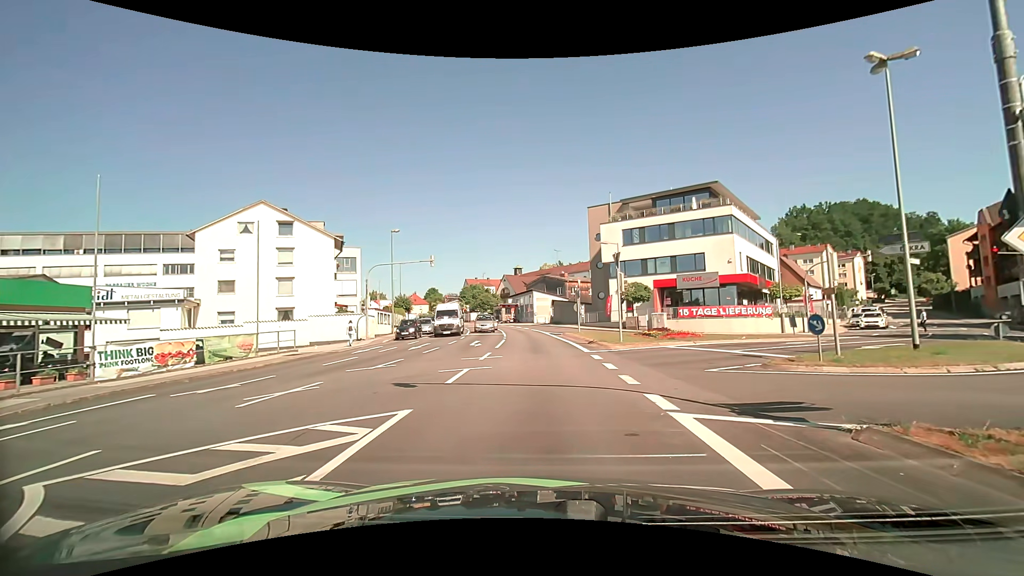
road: tertiary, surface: asphalt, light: Day
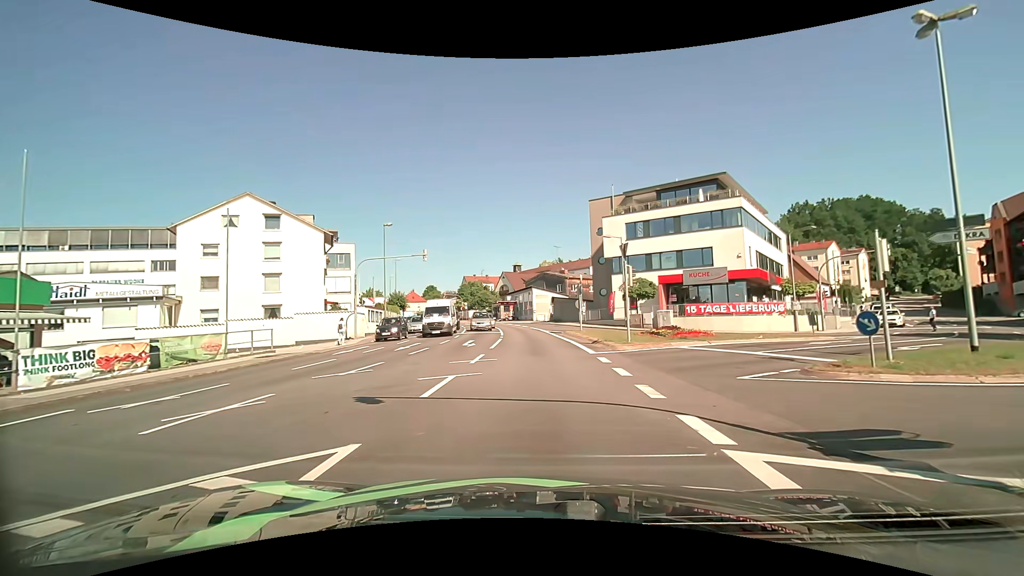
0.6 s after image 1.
(0.0, +2.3) m; 0°
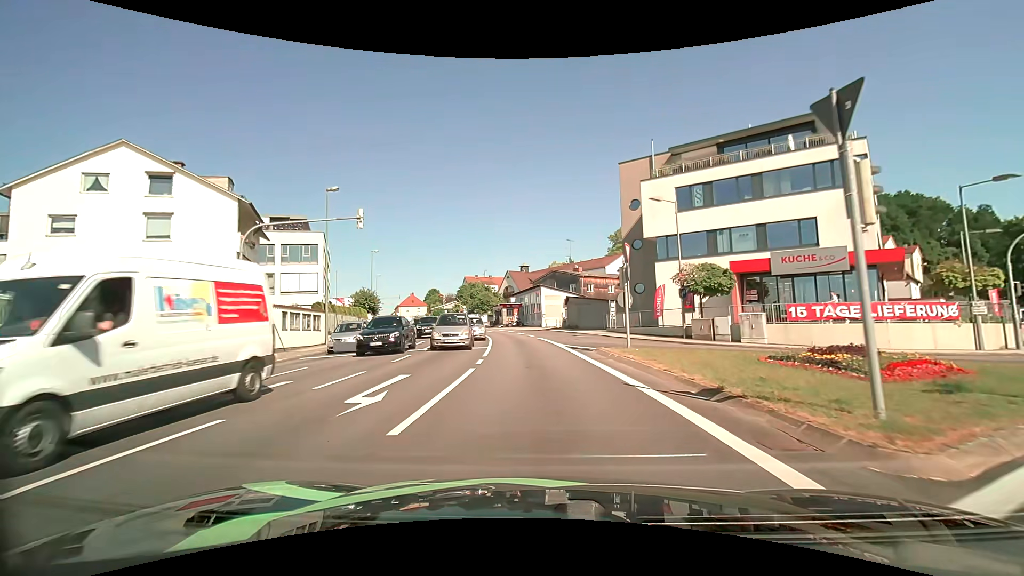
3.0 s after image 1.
(-0.2, +15.2) m; -1°
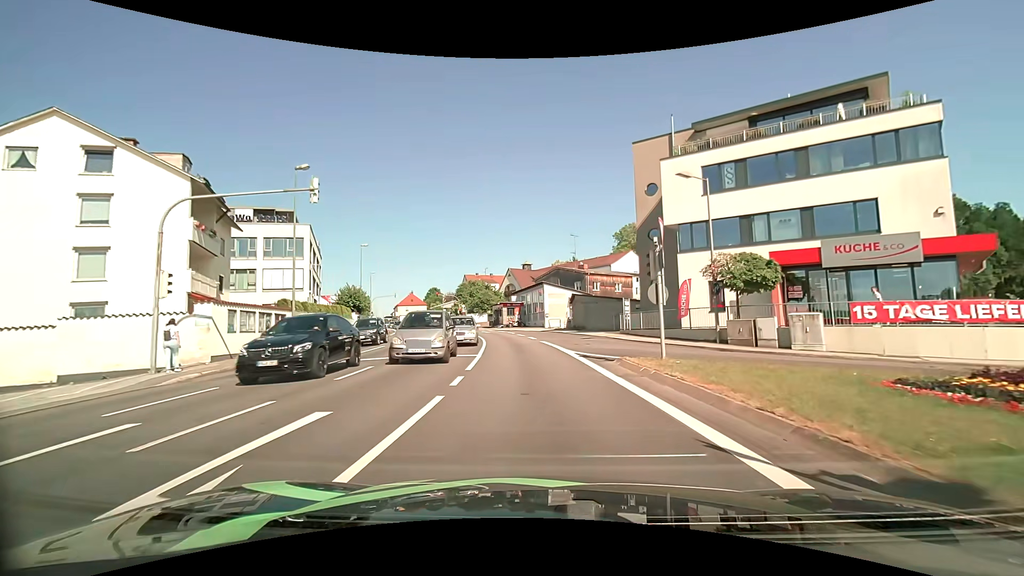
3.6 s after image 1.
(0.0, +4.8) m; 0°
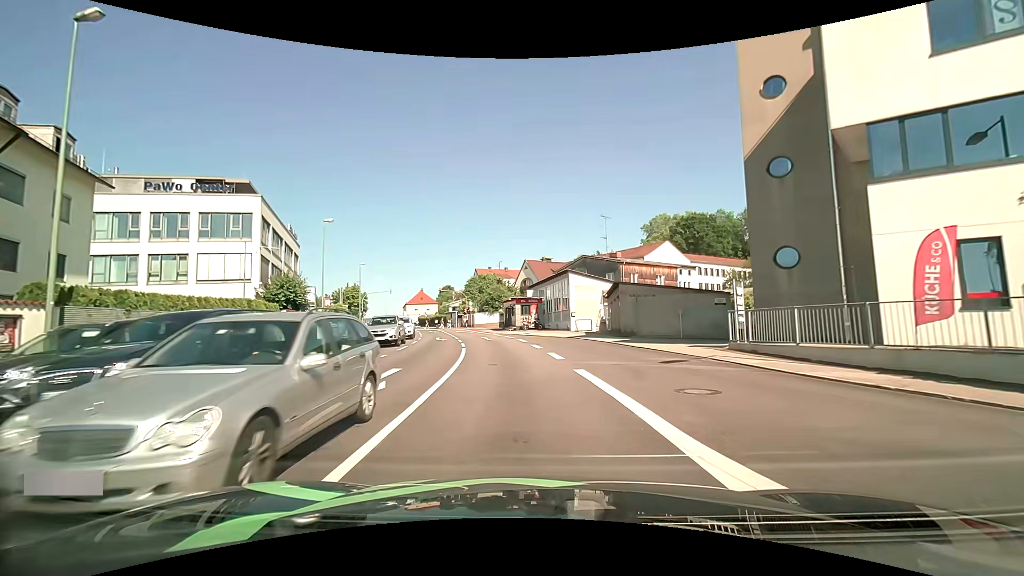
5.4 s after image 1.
(-0.2, +15.1) m; -2°
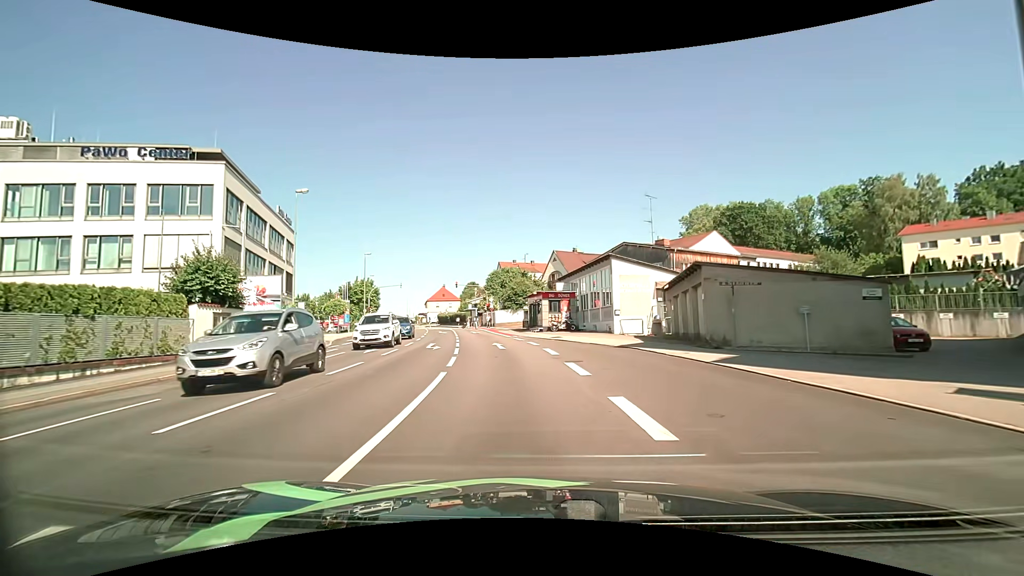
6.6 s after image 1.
(-0.2, +10.1) m; -3°
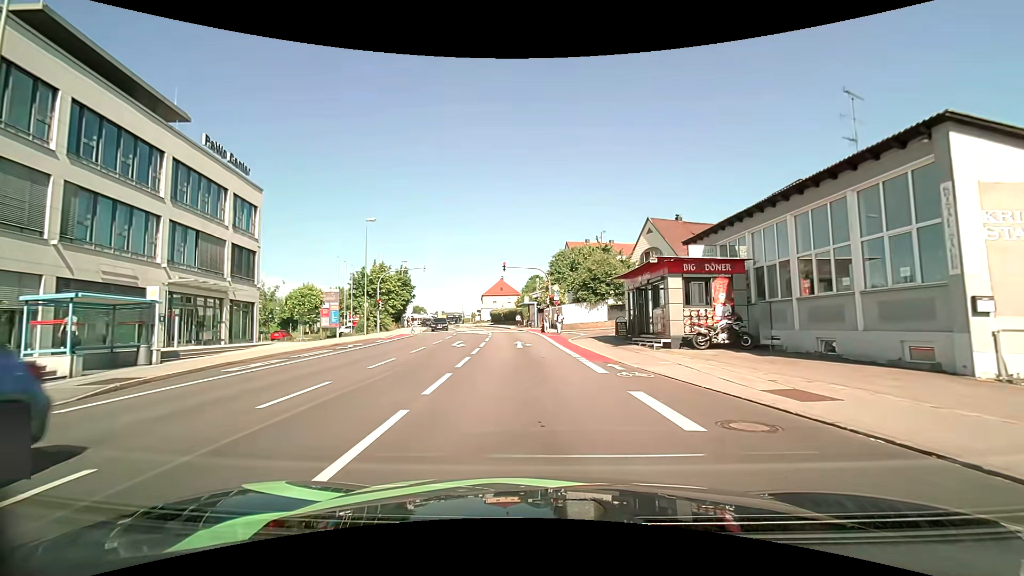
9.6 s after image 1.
(-1.7, +23.1) m; -8°
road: tertiary_link
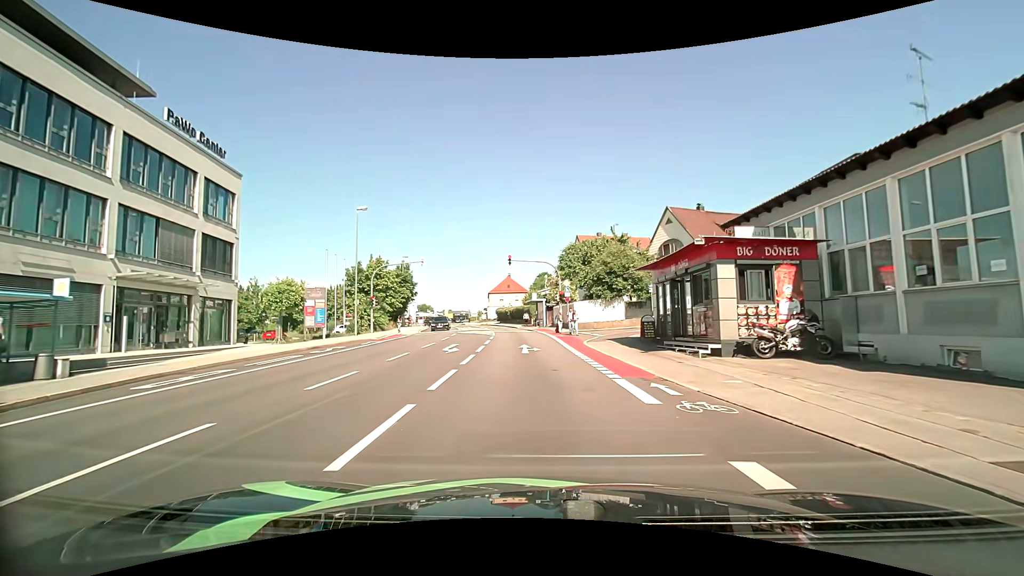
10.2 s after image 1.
(0.0, +4.3) m; -1°
(0, +10) (0, +20) (-1, +30) (-2, +40) (-3, +50) (-5, +60) (-8, +69) (-10, +79) (-12, +89) (-15, +98) m
